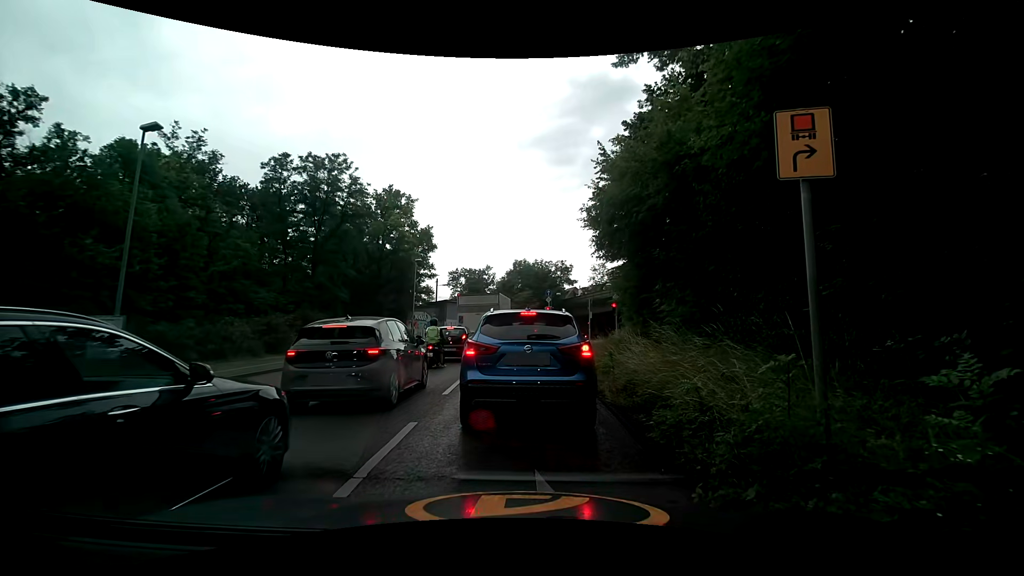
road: secondary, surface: asphalt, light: Day
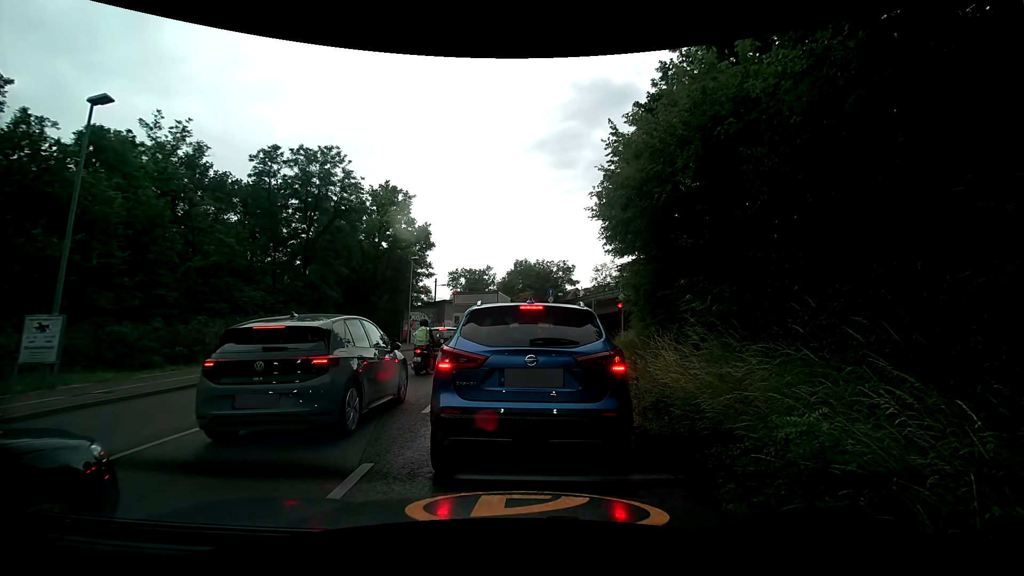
(0.0, +2.0) m; +1°
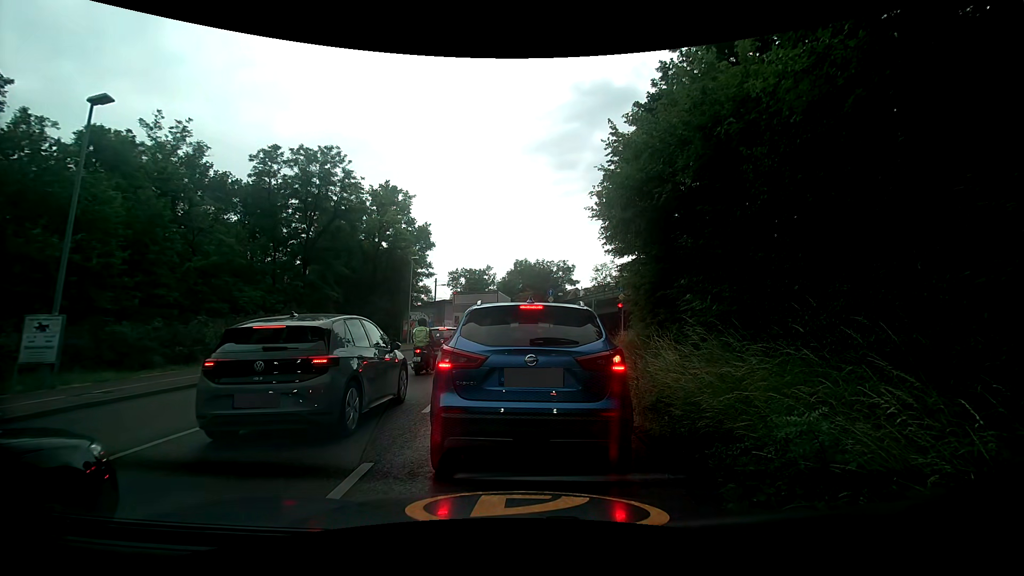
(0.0, +0.1) m; 0°
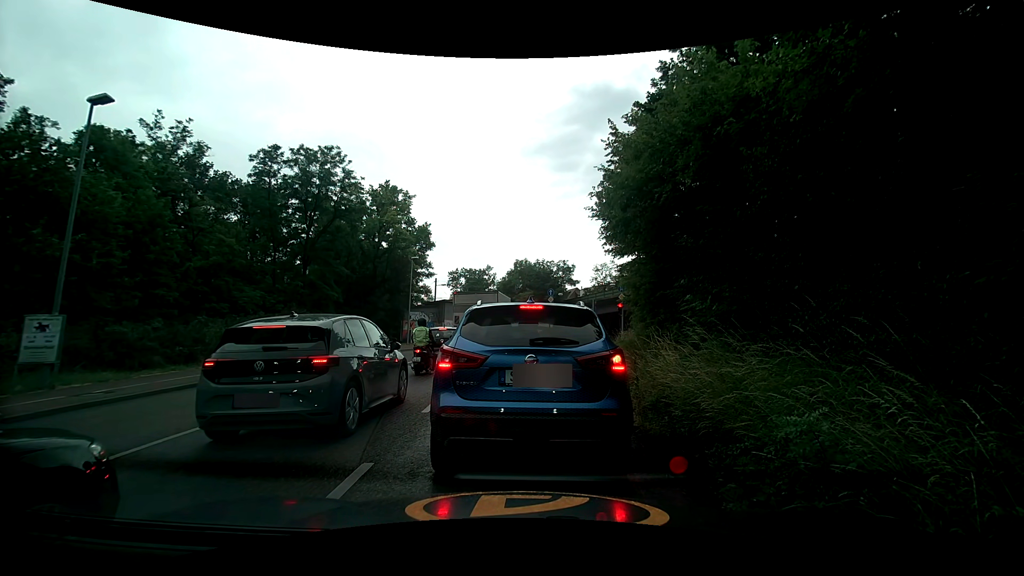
(0.0, 0.0) m; 0°
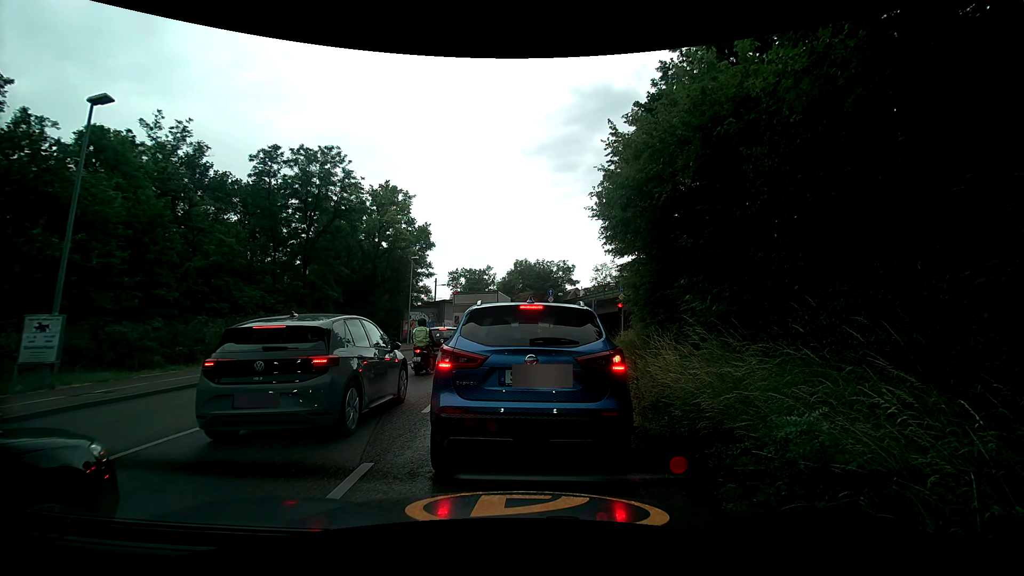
(0.0, 0.0) m; 0°
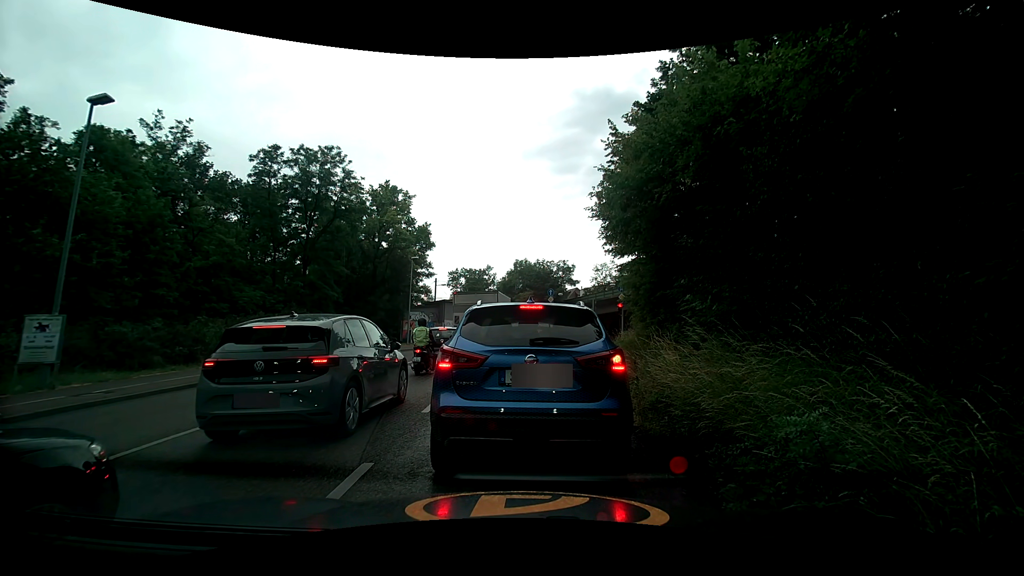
(0.0, 0.0) m; 0°
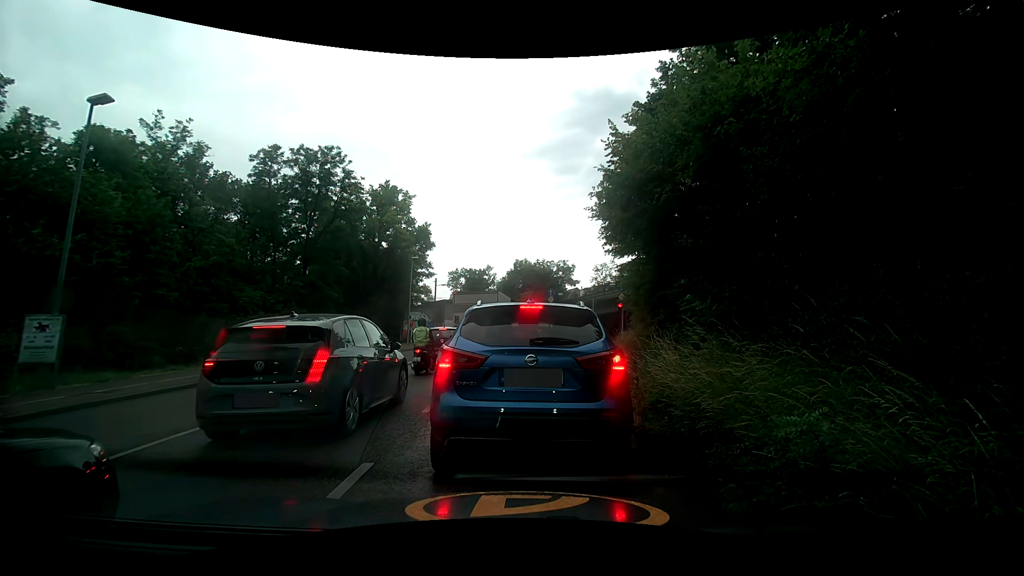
(0.0, 0.0) m; 0°
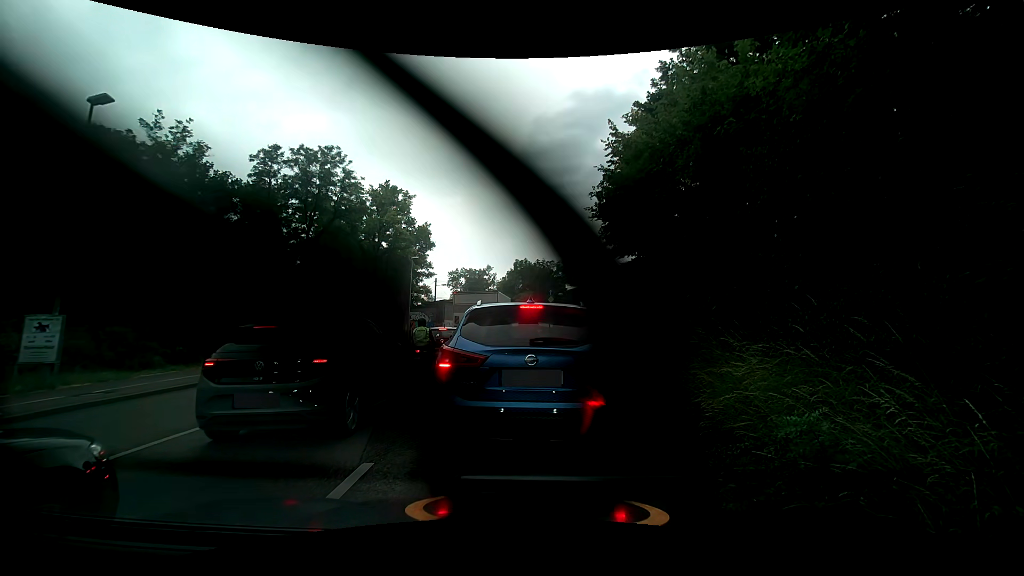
(0.0, 0.0) m; 0°
